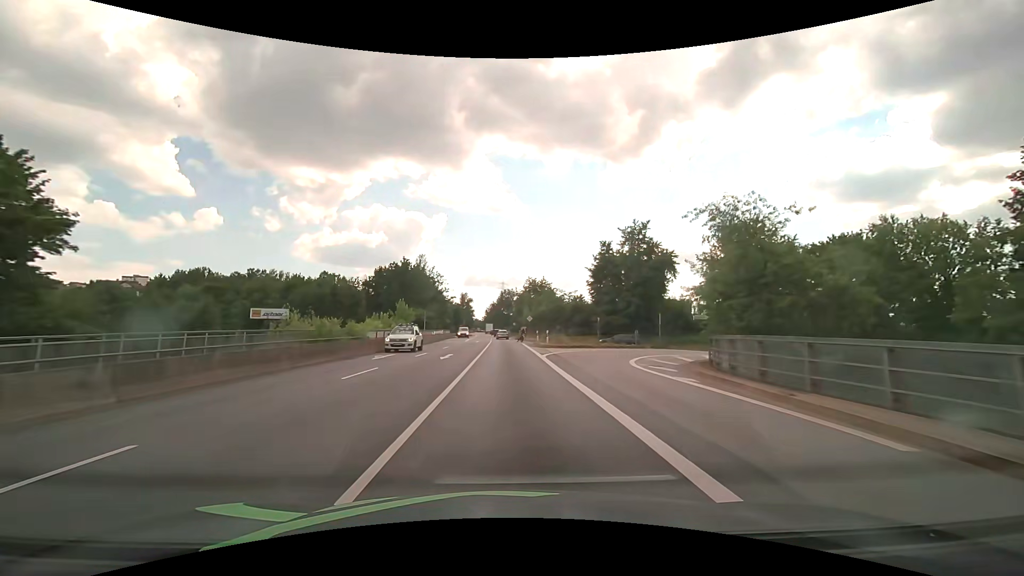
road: primary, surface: asphalt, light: Day
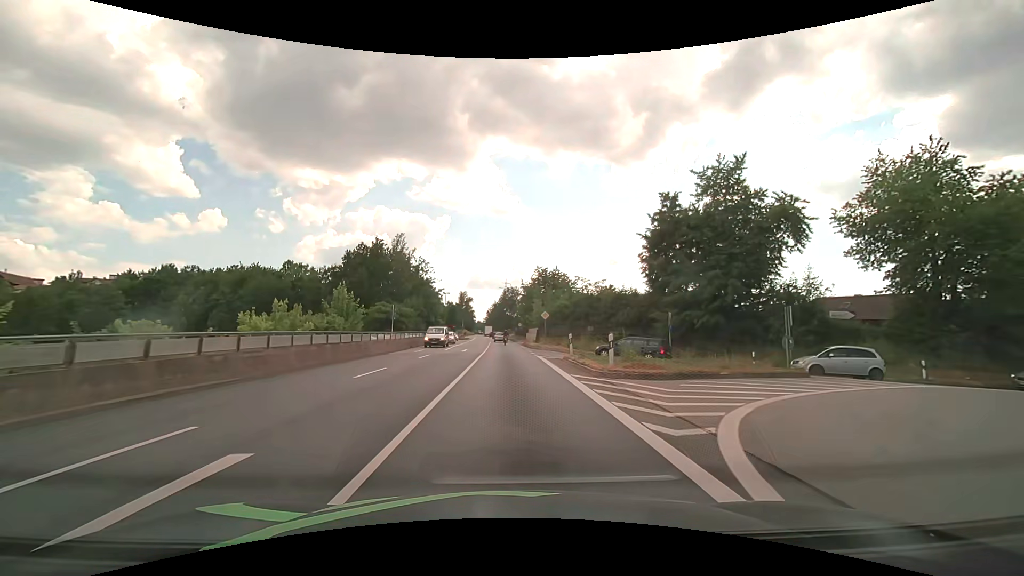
(0.0, +22.7) m; 0°
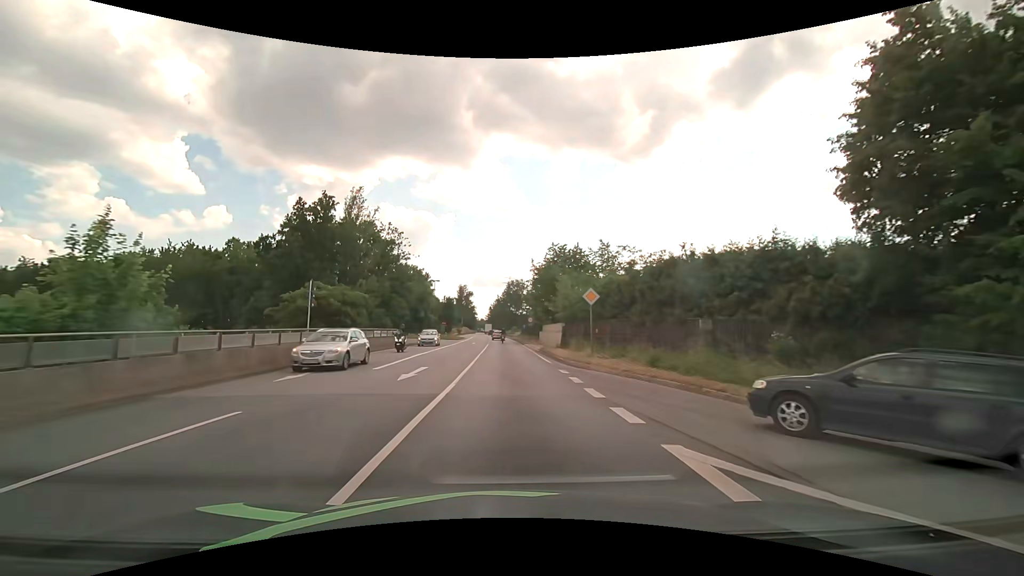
(-0.1, +22.8) m; 0°
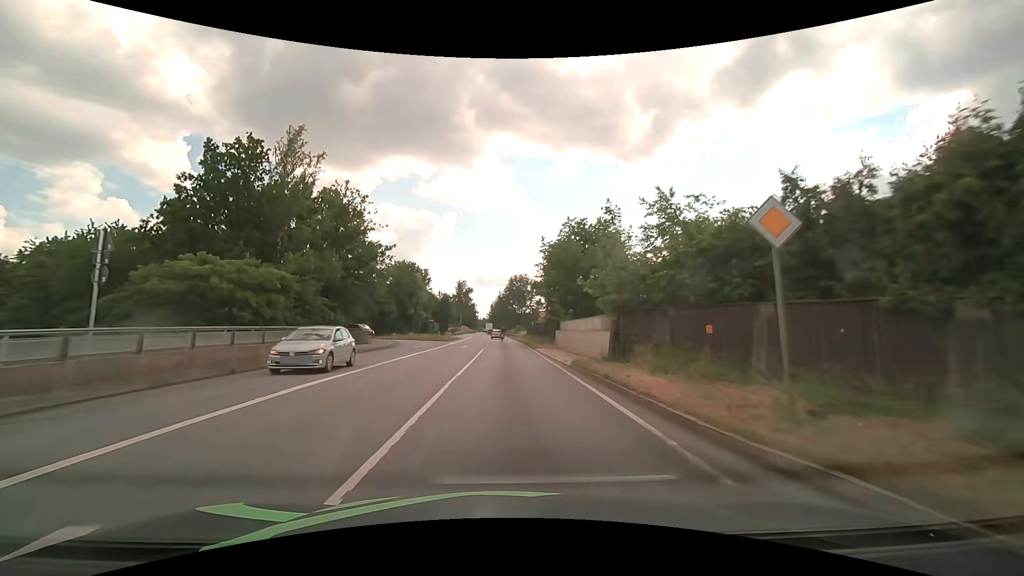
(0.0, +15.3) m; 0°
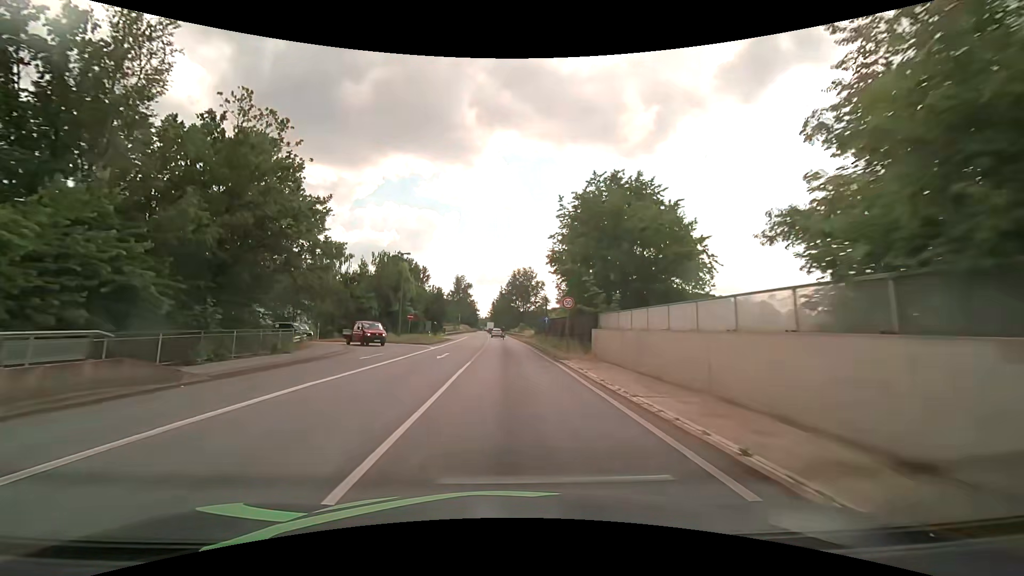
(0.0, +15.3) m; 0°
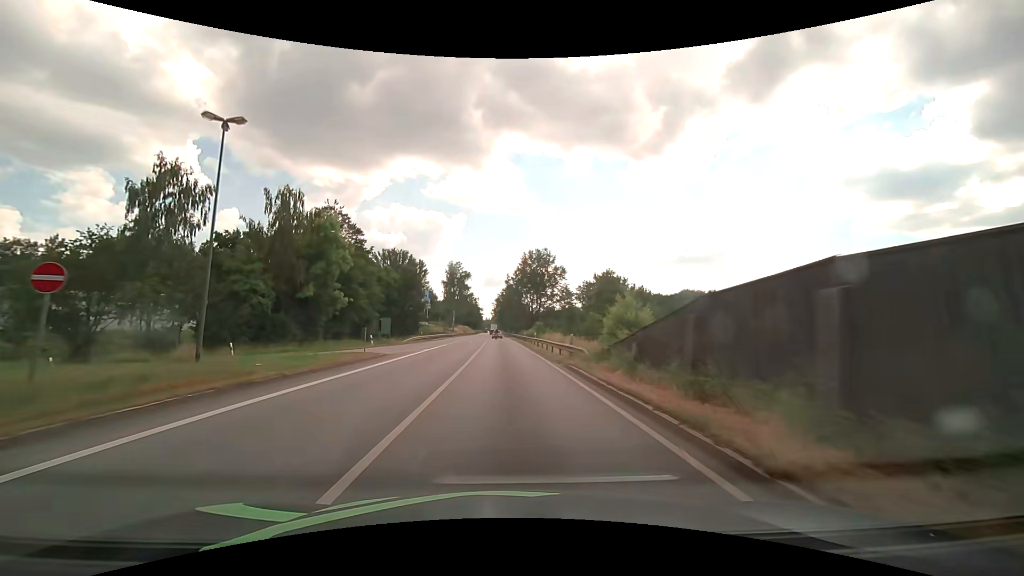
(-0.1, +38.1) m; -1°
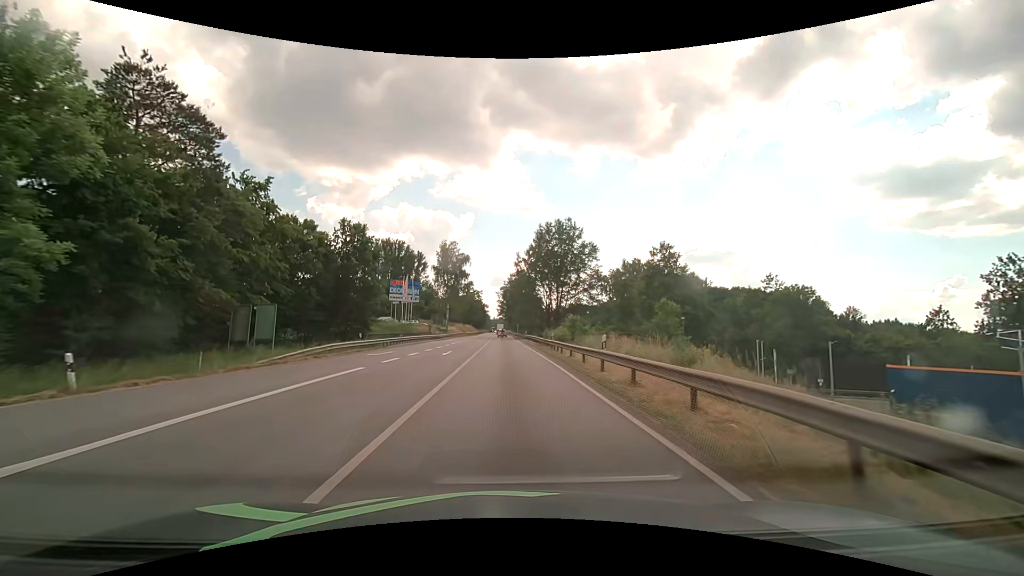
(-0.1, +30.5) m; -1°
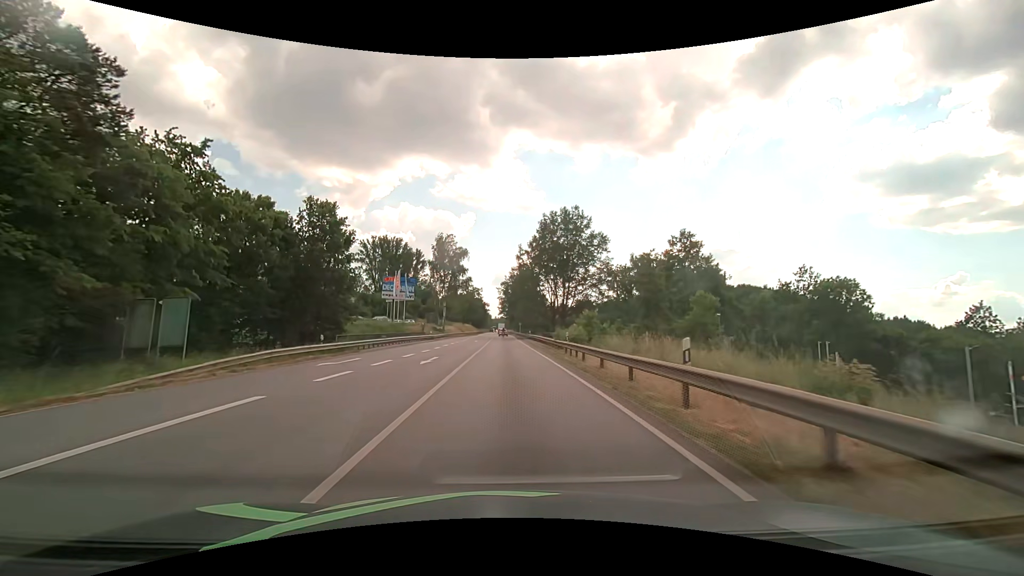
(0.0, +7.6) m; 0°
(0, +10) (0, +20) (0, +30) (0, +40) (0, +50) (0, +60) (-1, +70) (-1, +80) (-1, +90) (-1, +100) m
